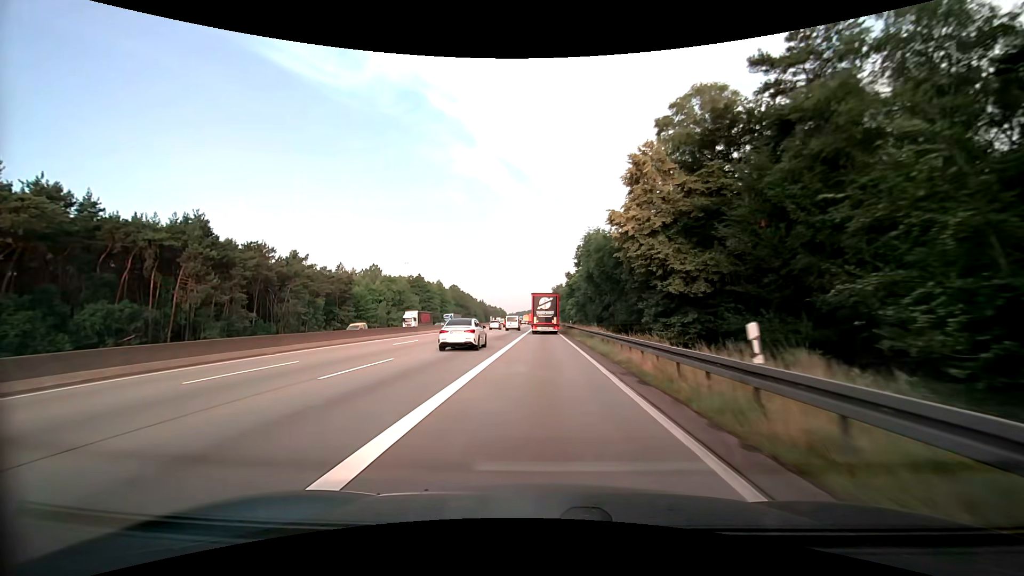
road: motorway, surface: asphalt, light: Day
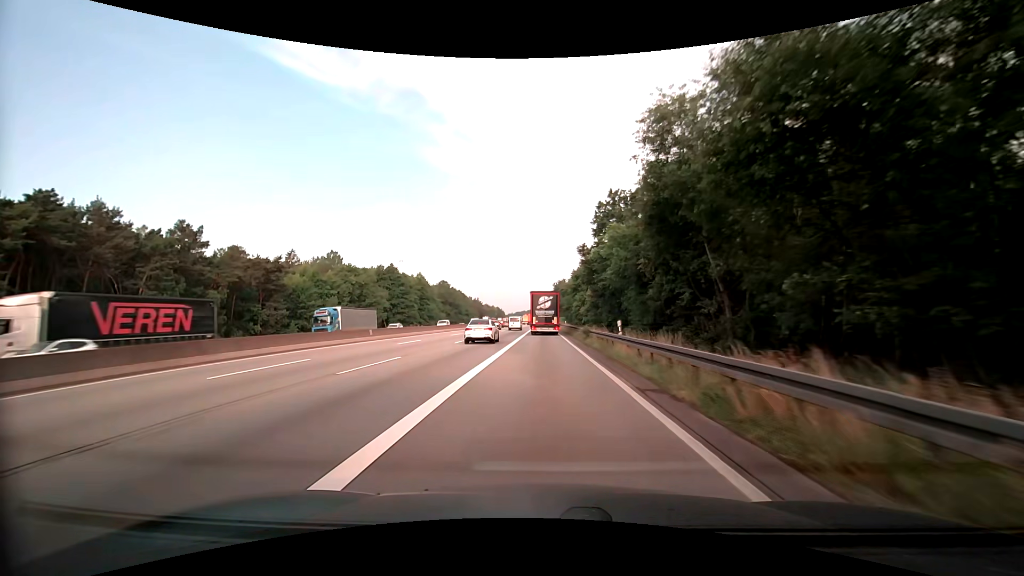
(-0.1, +35.0) m; 0°
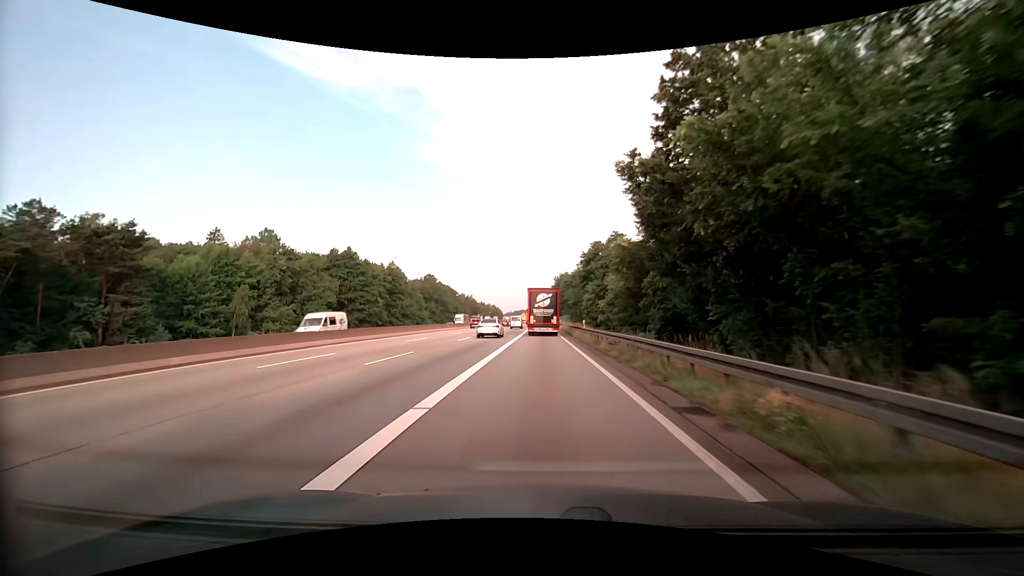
(-0.2, +33.4) m; 0°
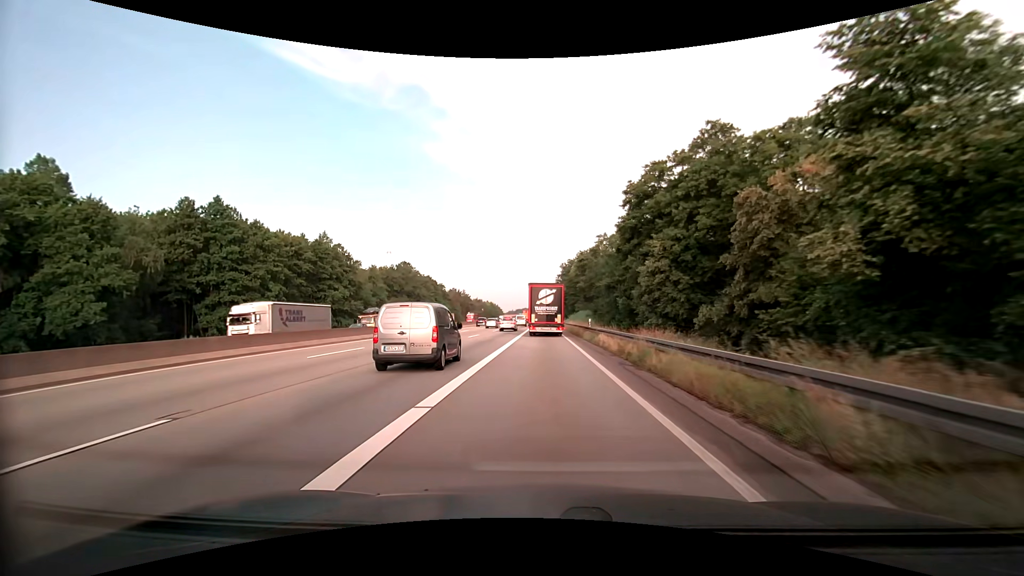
(-0.2, +50.1) m; -1°
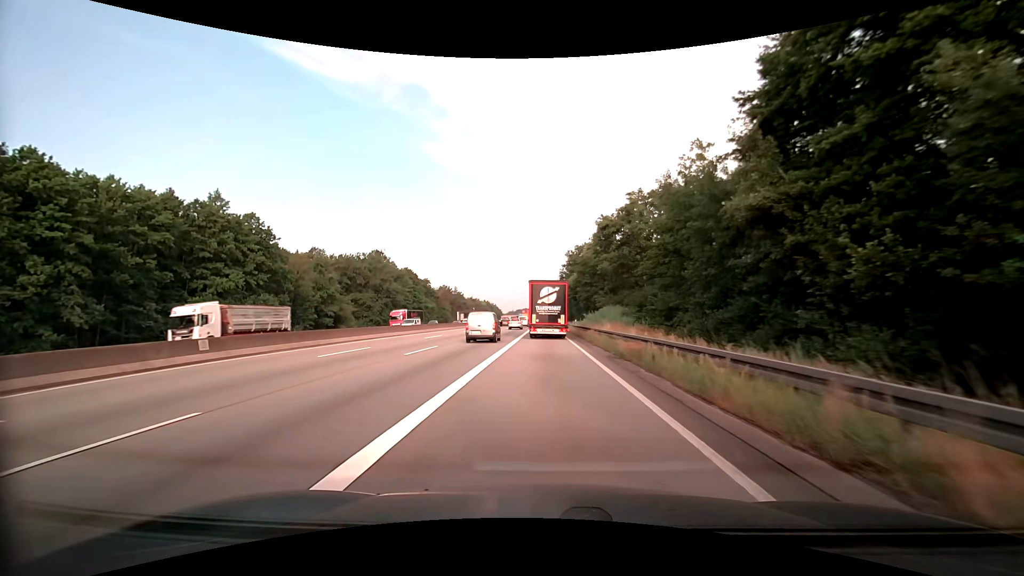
(+0.1, +35.1) m; 0°
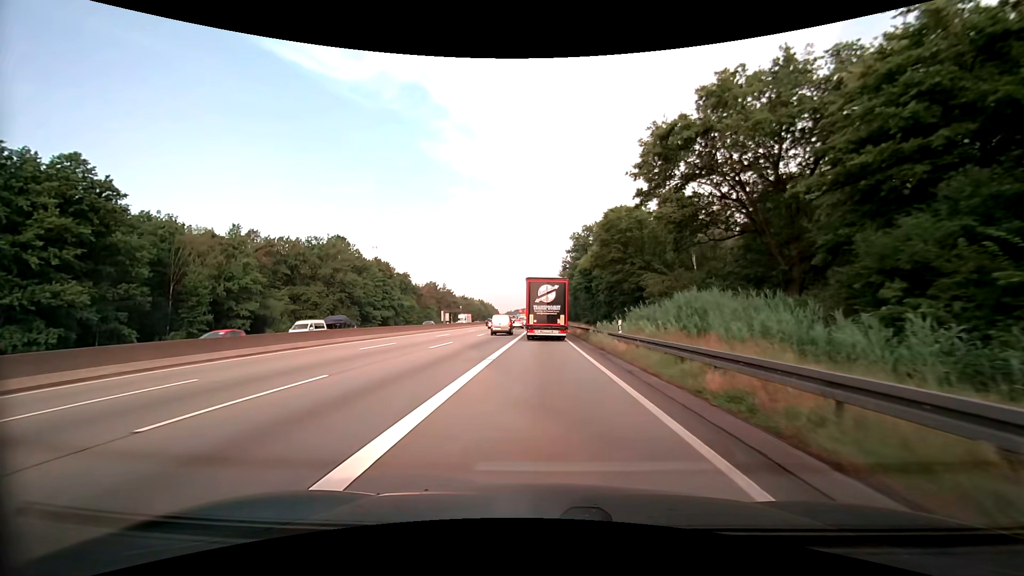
(+0.1, +30.9) m; 0°
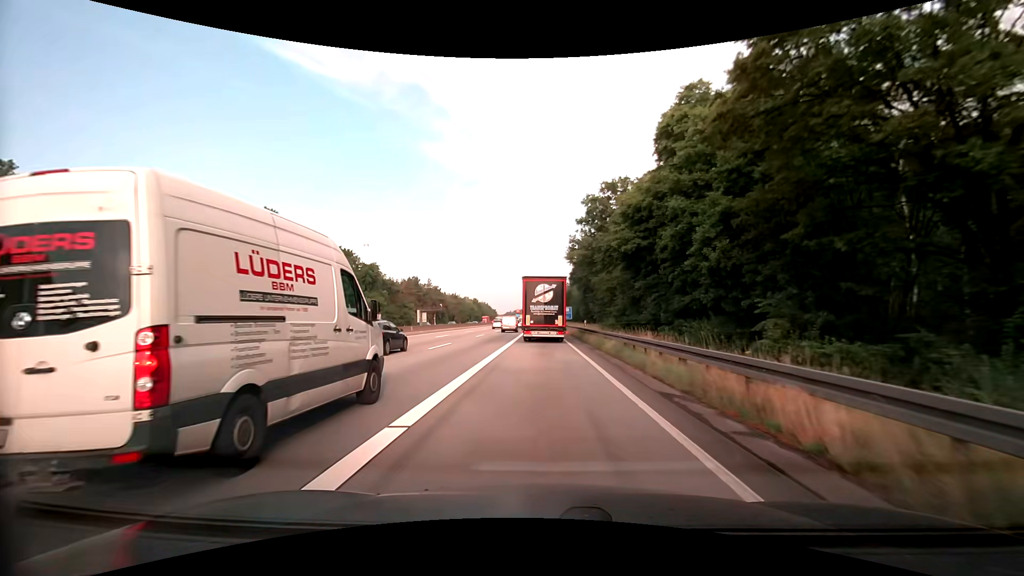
(+0.1, +35.7) m; 0°
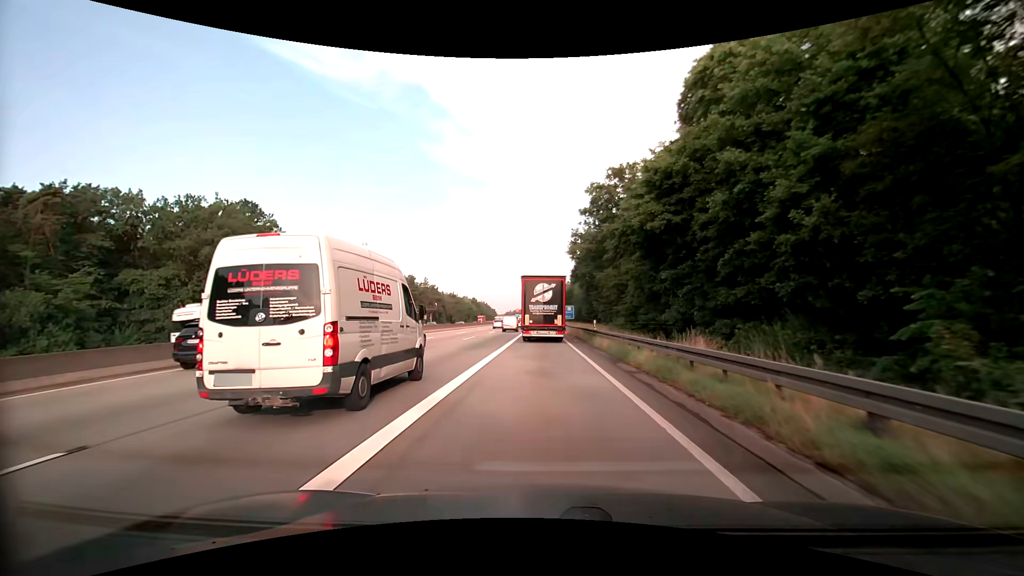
(0.0, +7.0) m; 0°
(0, +10) (0, +20) (0, +30) (0, +40) (0, +50) (0, +60) (0, +70) (0, +80) (0, +90) (0, +100) m
